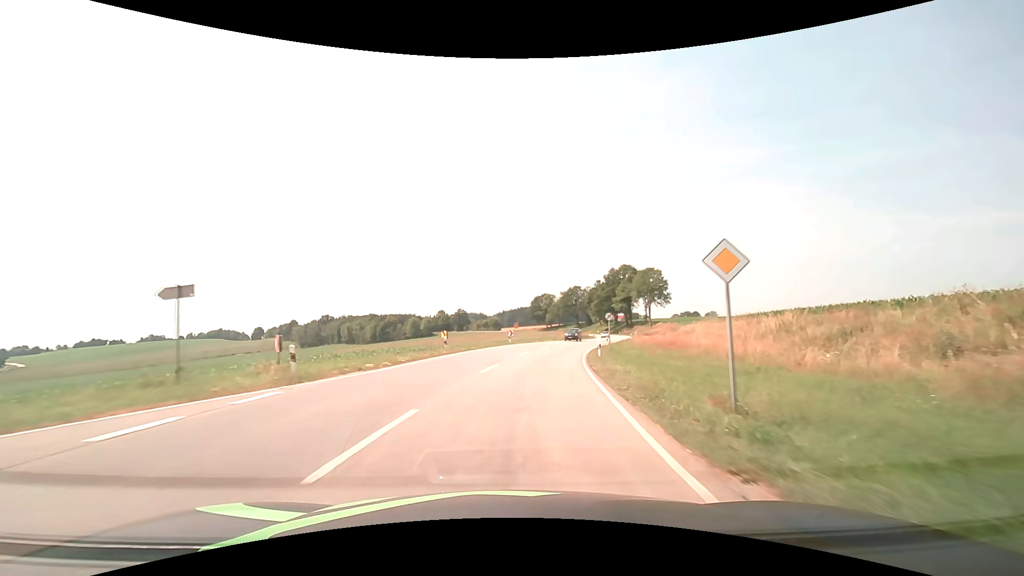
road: secondary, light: Day
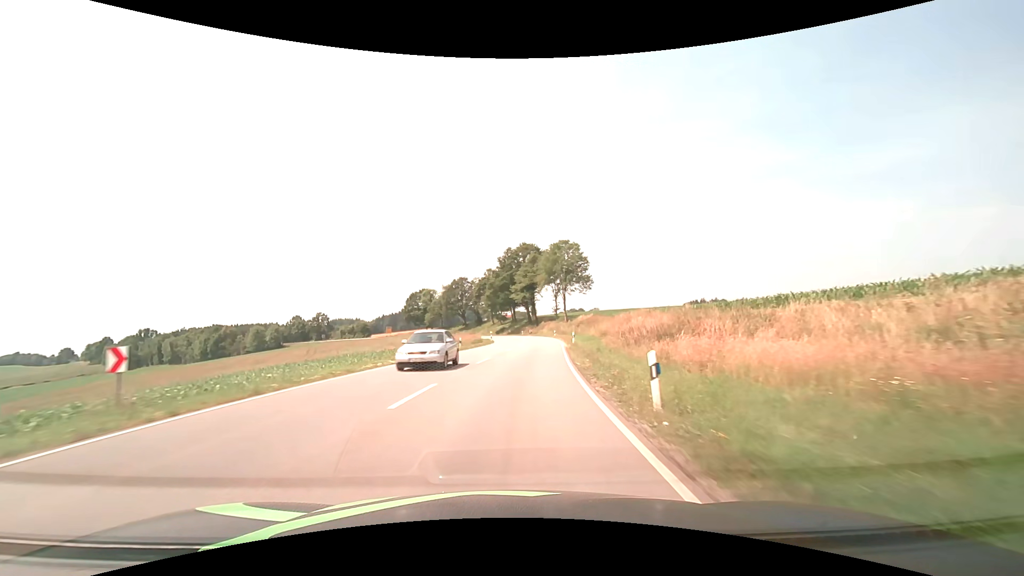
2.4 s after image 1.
(+5.7, +43.3) m; +13°
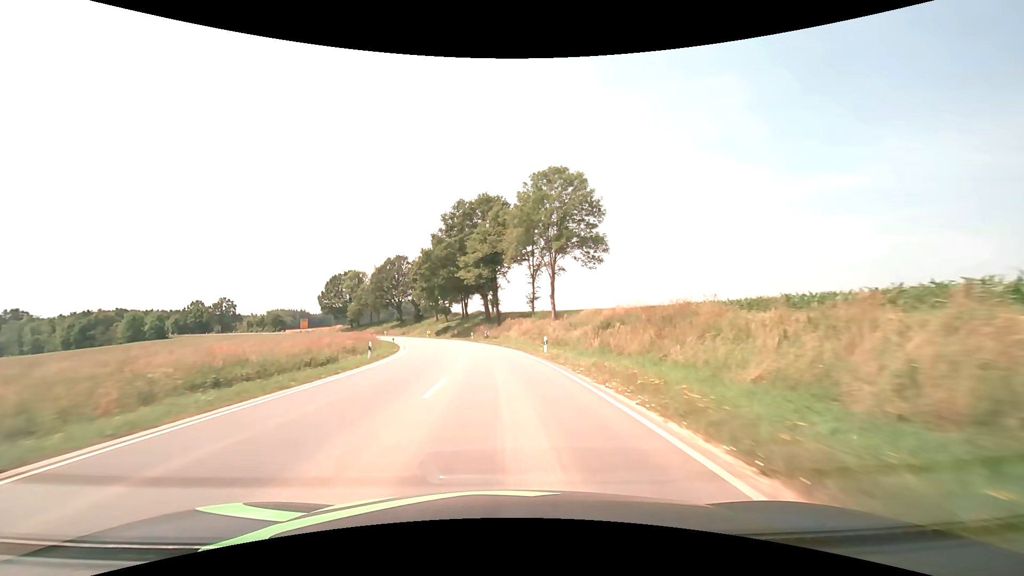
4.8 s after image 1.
(+2.9, +46.9) m; +5°
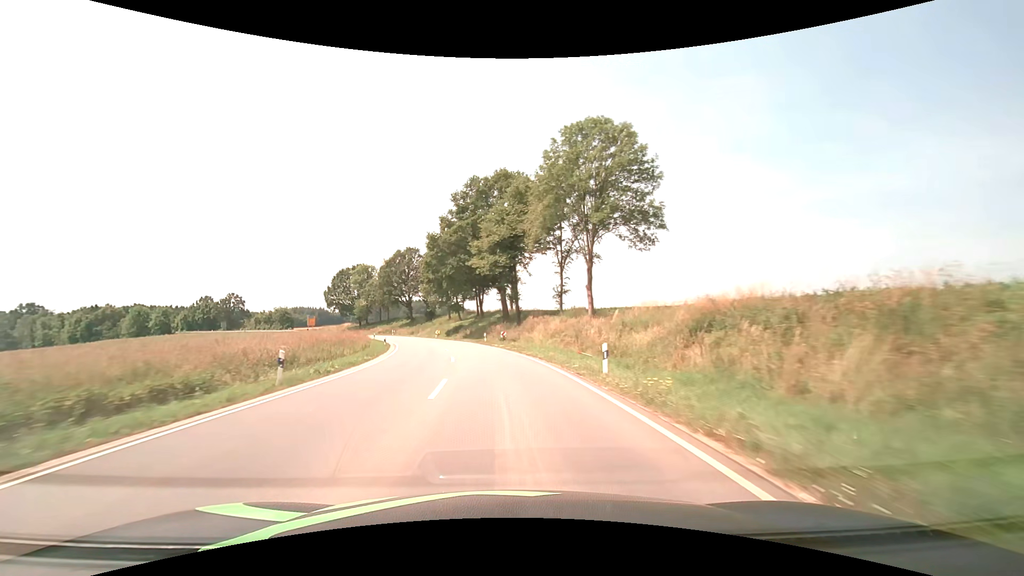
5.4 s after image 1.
(-0.2, +12.5) m; -2°
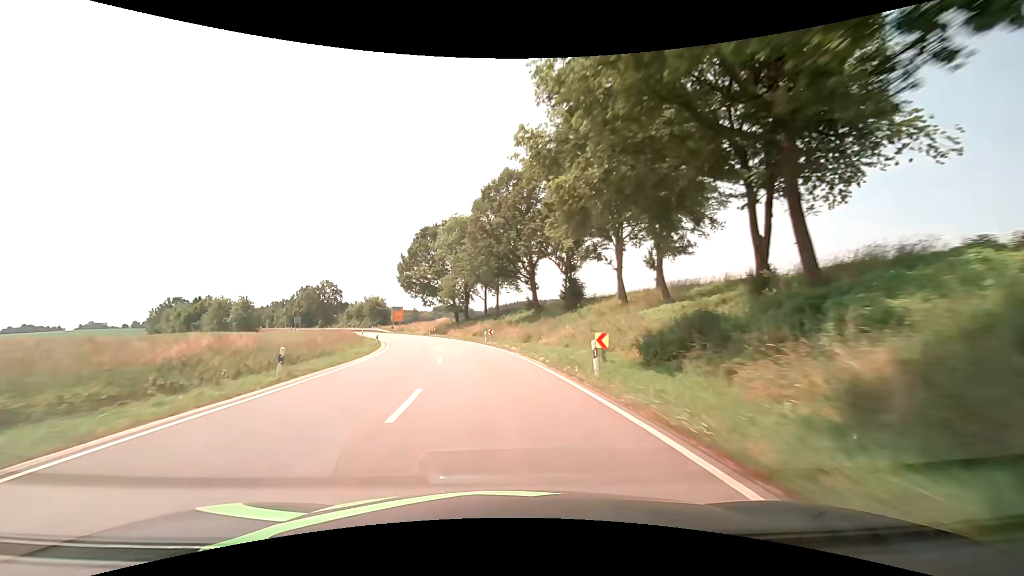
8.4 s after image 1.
(-8.9, +63.3) m; -17°
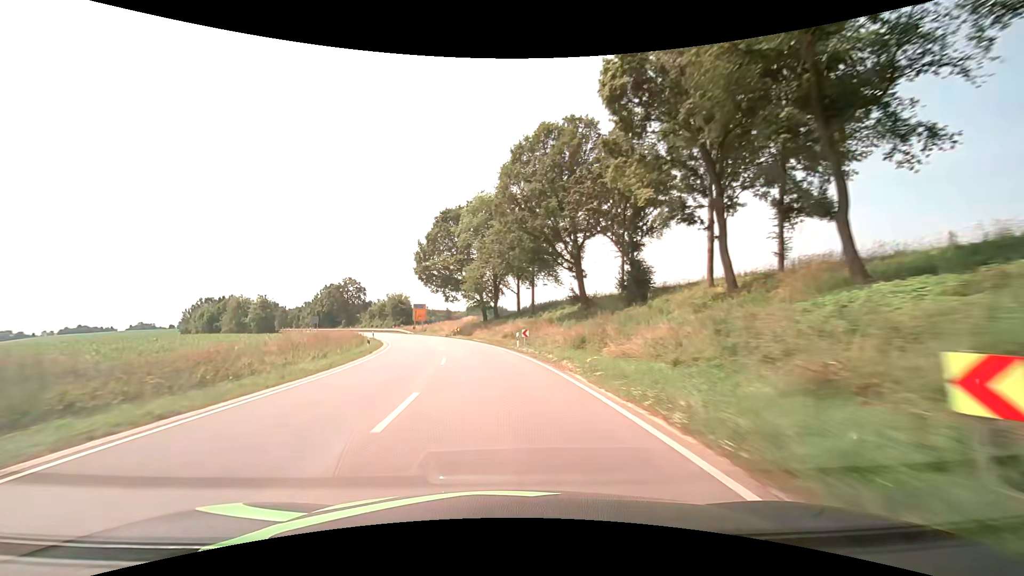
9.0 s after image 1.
(-0.4, +13.0) m; -4°
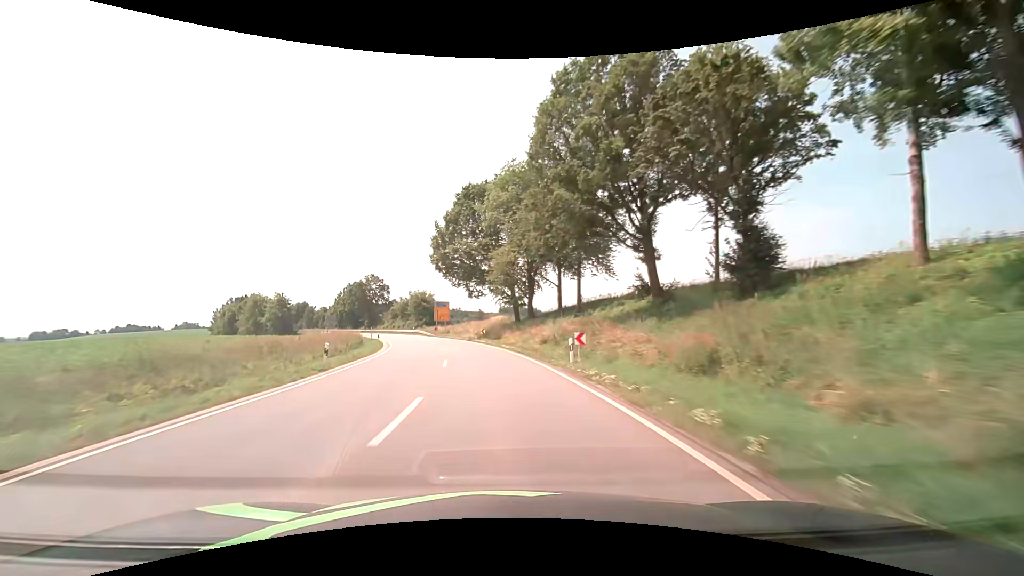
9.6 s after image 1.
(-0.5, +13.0) m; -4°
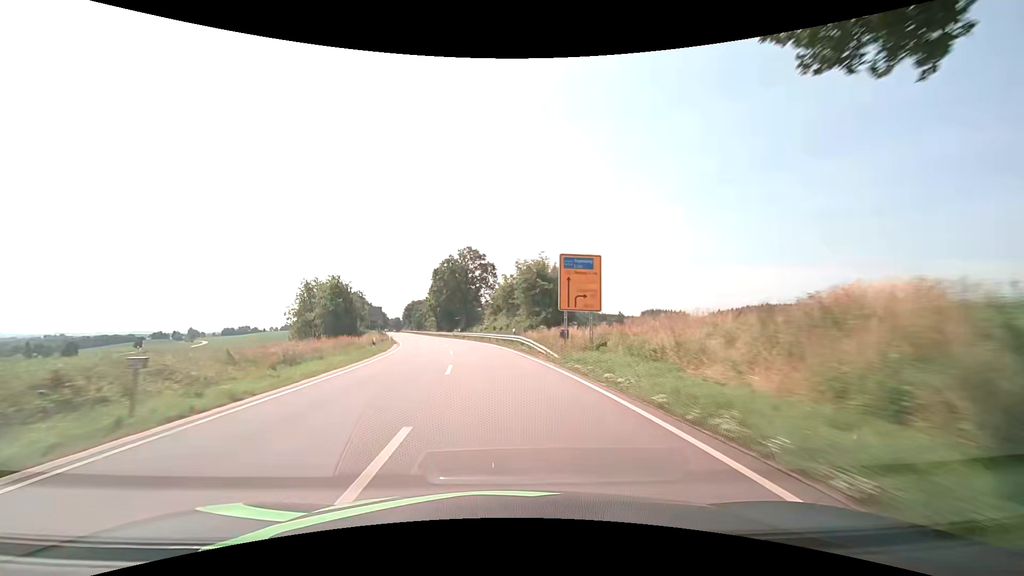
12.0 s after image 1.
(-6.9, +51.5) m; -15°
(0, +10) (-1, +20) (-2, +30) (-4, +40) (-5, +50) (-8, +59) (-10, +69) (-13, +79) (-16, +88) (-18, +98) m
